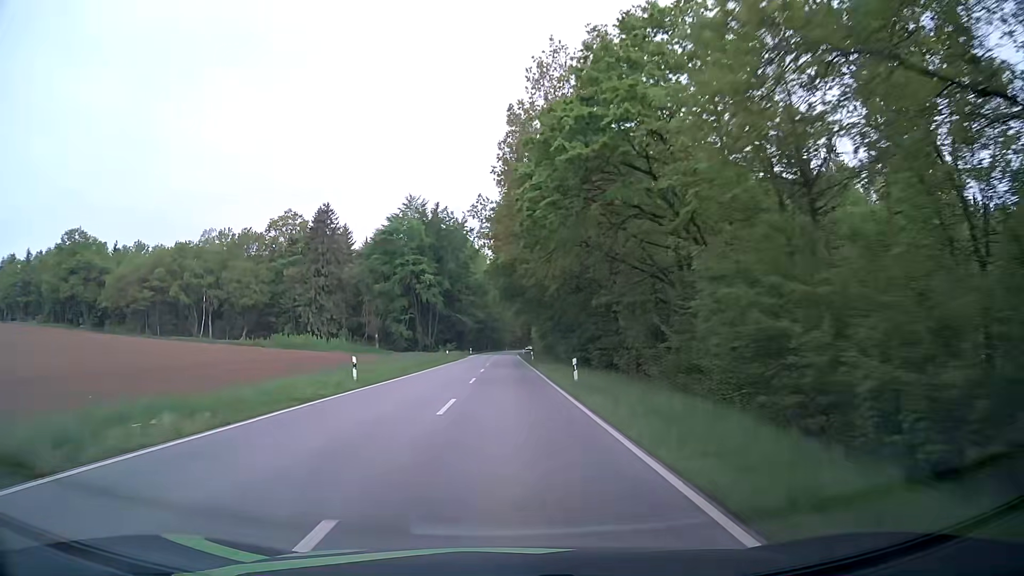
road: secondary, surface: asphalt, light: Day
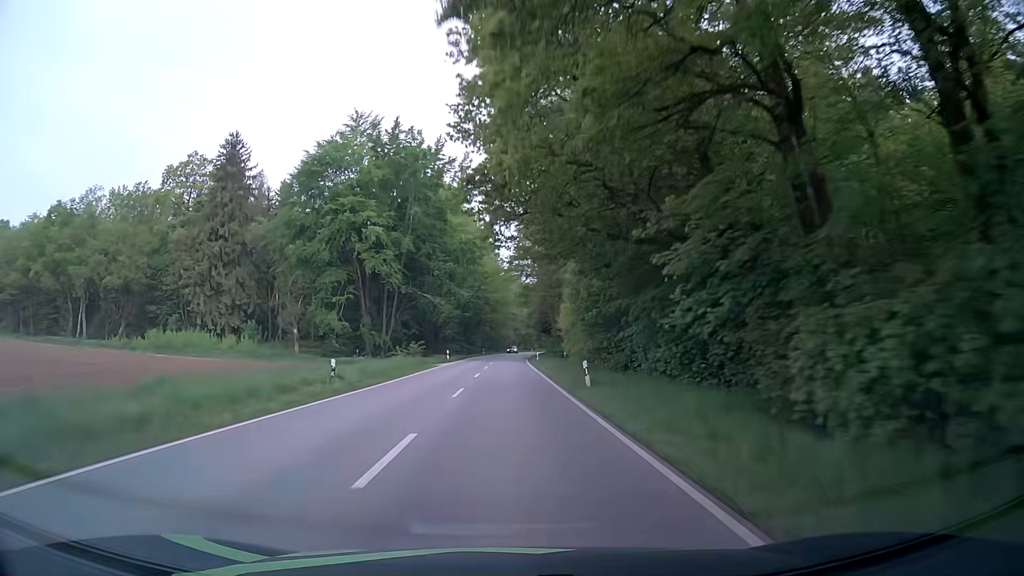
(-0.1, +43.3) m; 0°
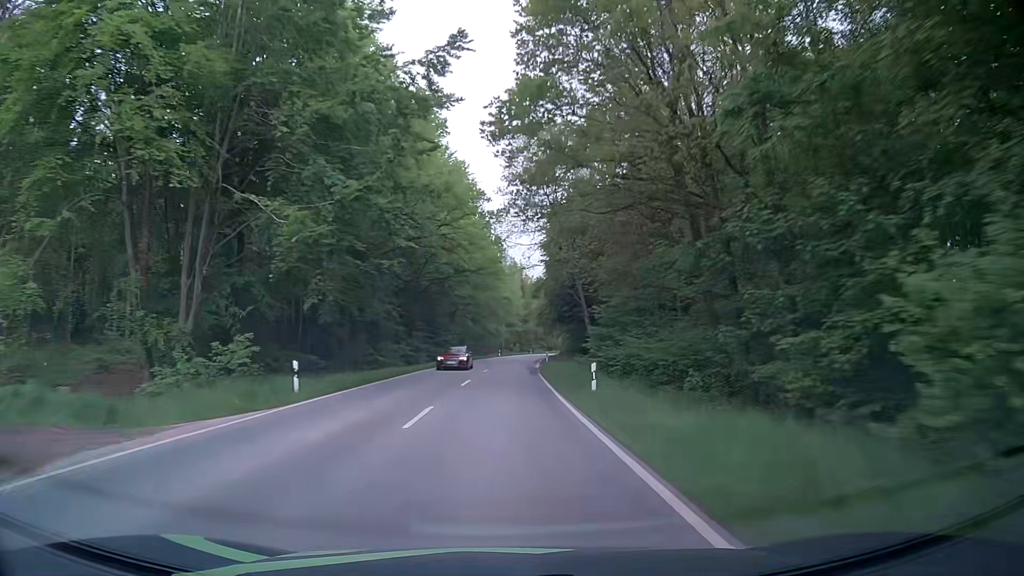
(0.0, +43.4) m; +1°
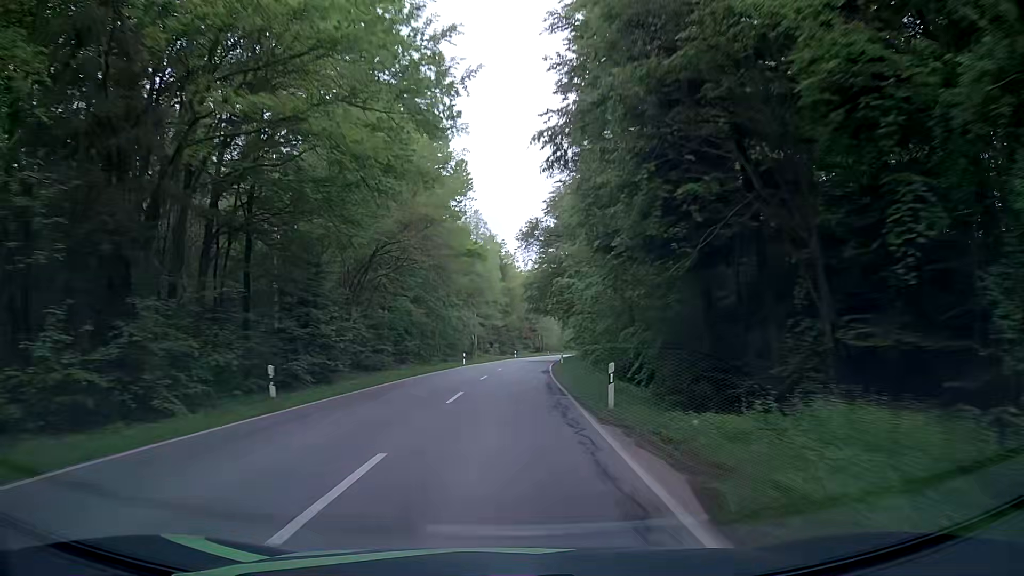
(+0.3, +43.2) m; +1°
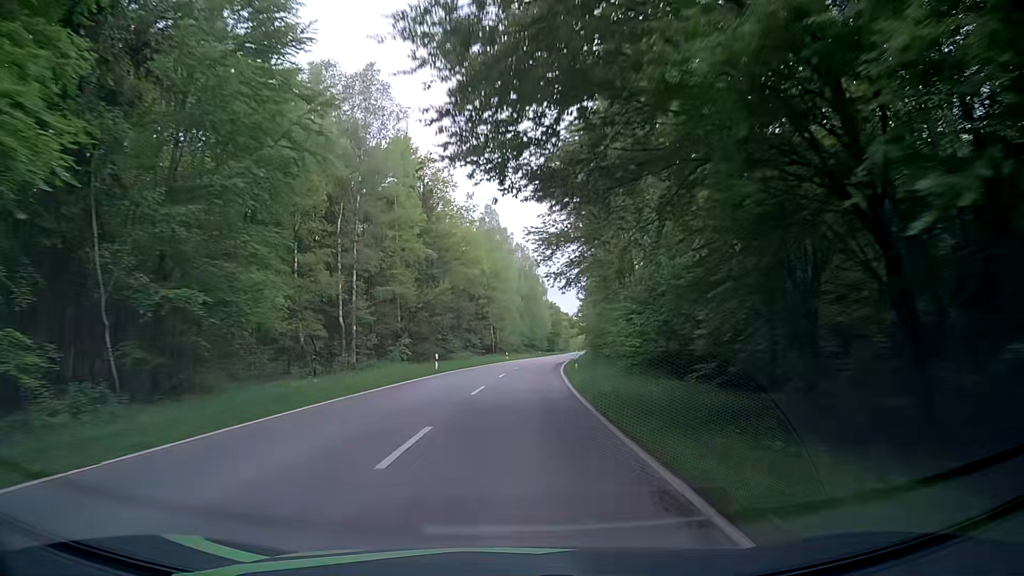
(+2.8, +57.0) m; +5°
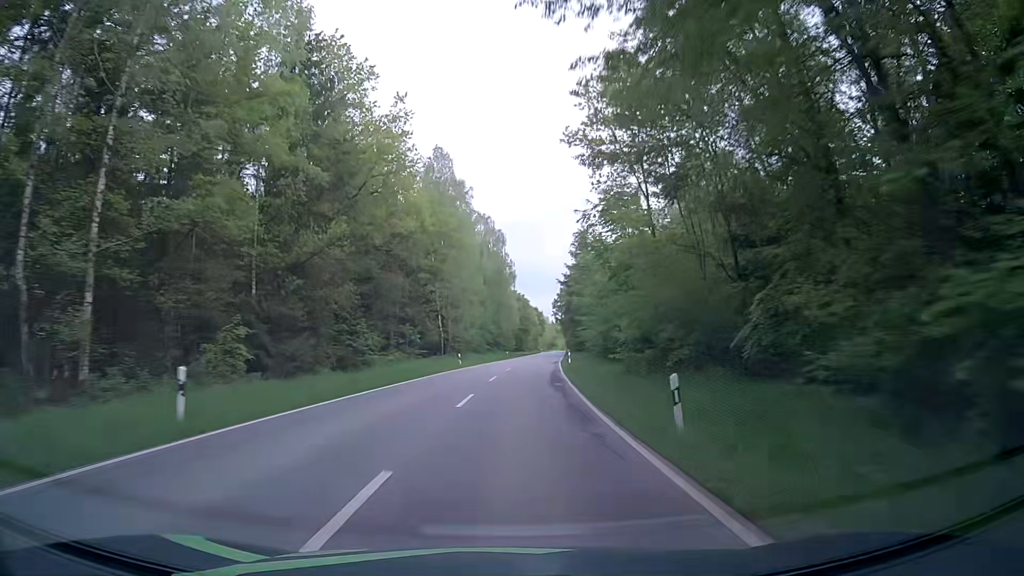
(+0.7, +28.4) m; +3°
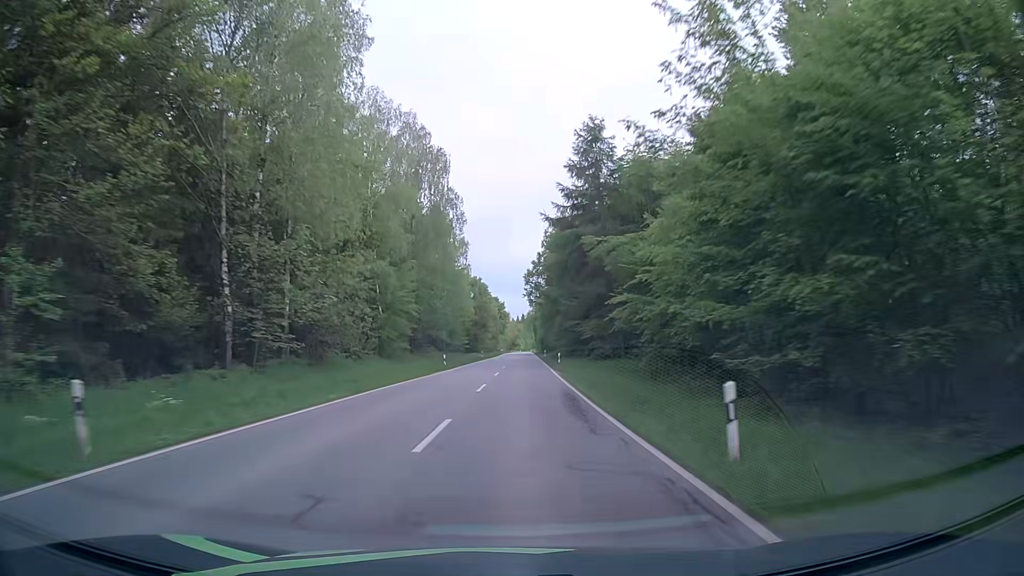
(+1.6, +42.6) m; +4°
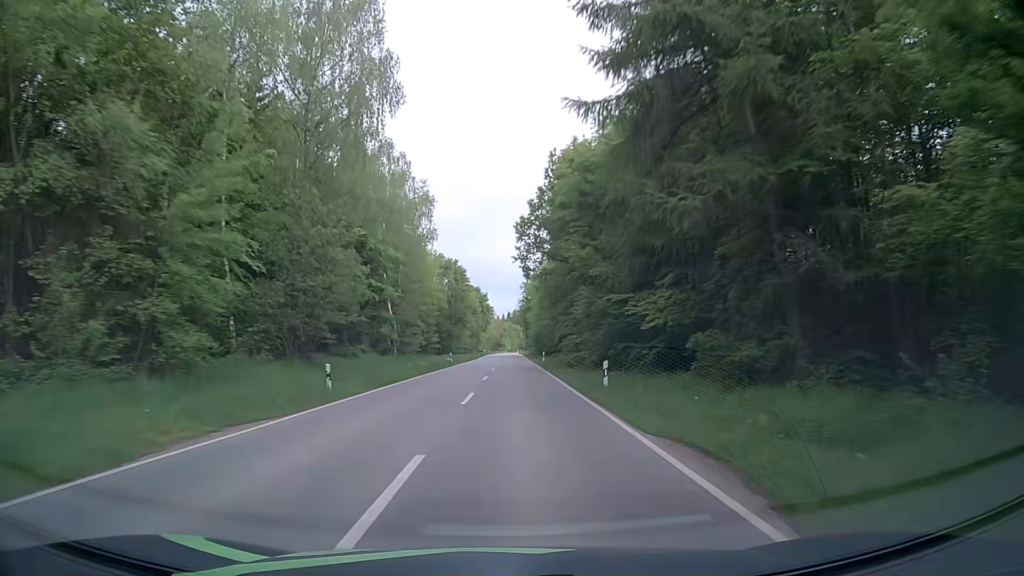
(+0.3, +28.5) m; +1°
(0, +10) (0, +20) (0, +30) (0, +40) (0, +50) (0, +60) (0, +70) (0, +80) (0, +90) (0, +100) m
